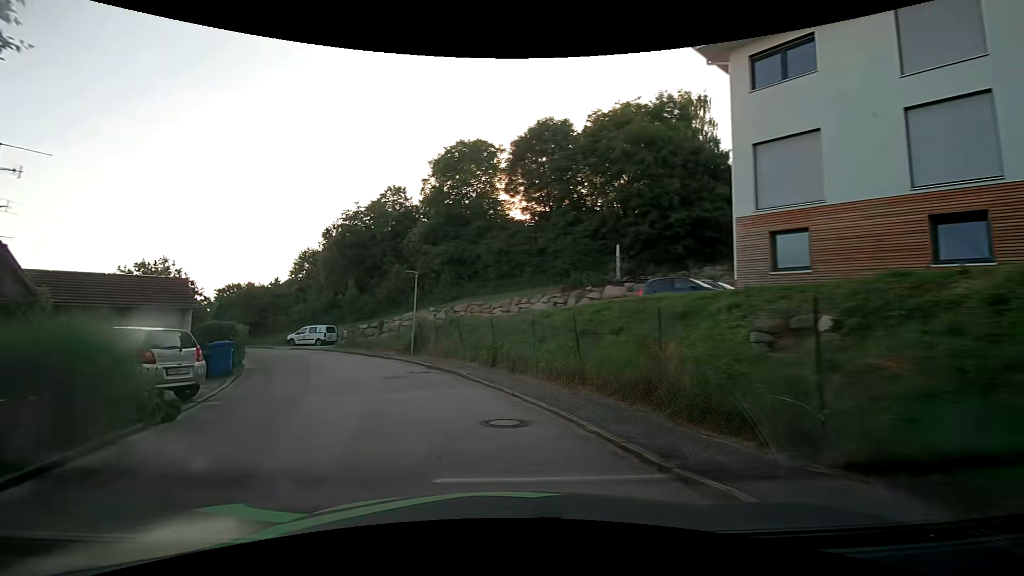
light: Day
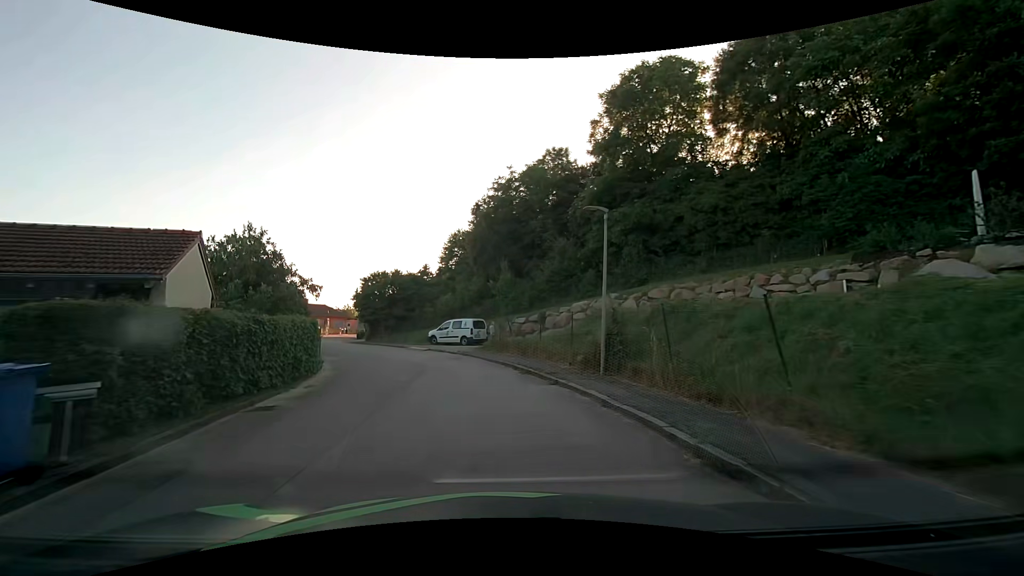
(-2.7, +12.7) m; -20°
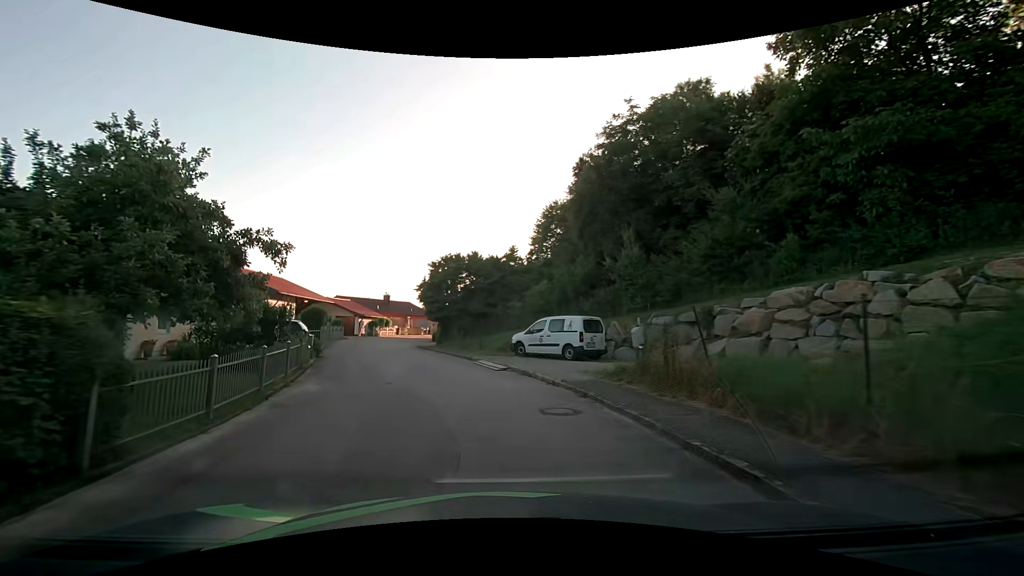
(-1.1, +12.8) m; -11°
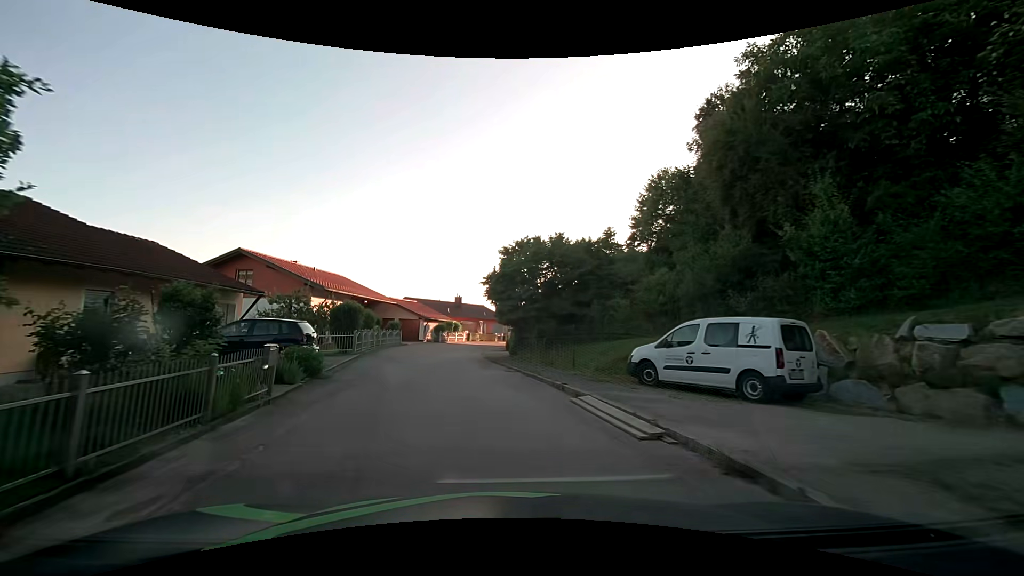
(-0.6, +8.7) m; -8°
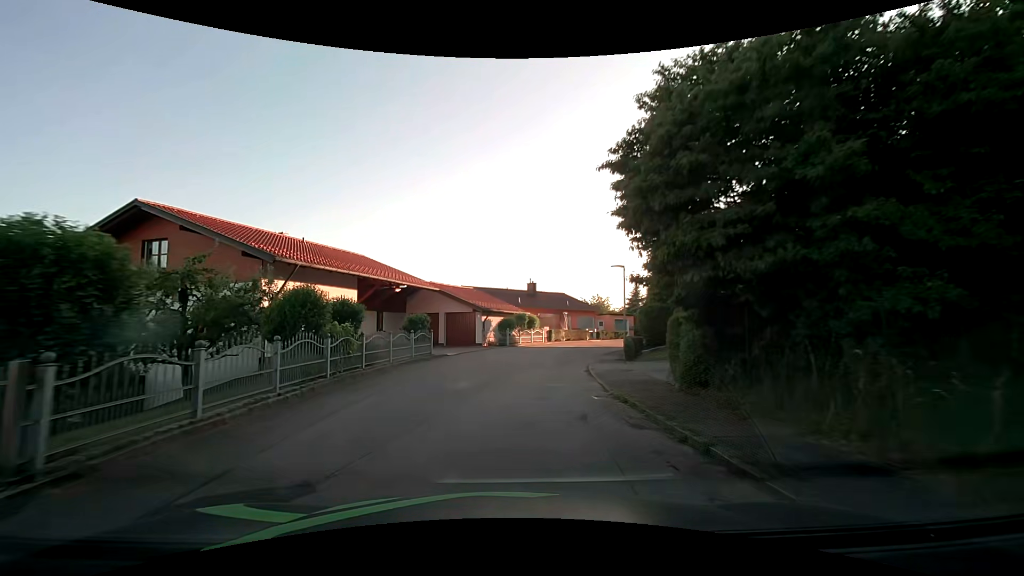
(-1.5, +17.7) m; -8°
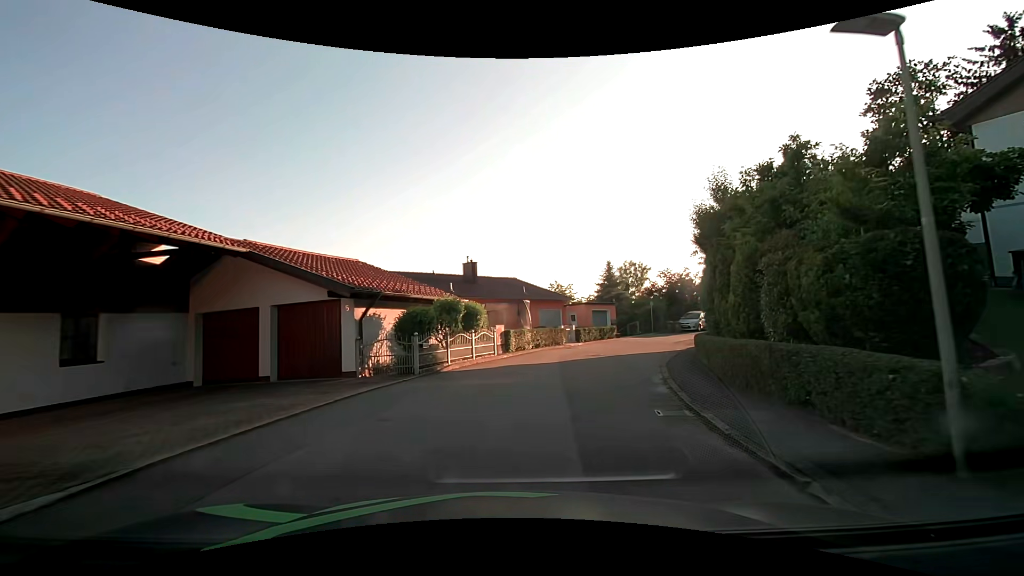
(+0.4, +18.0) m; +6°
(+1, +10) (+3, +20) (+8, +29) (+13, +37) (+20, +44) (+28, +51) (+36, +57) (+45, +62) (+54, +66) (+63, +69) m
